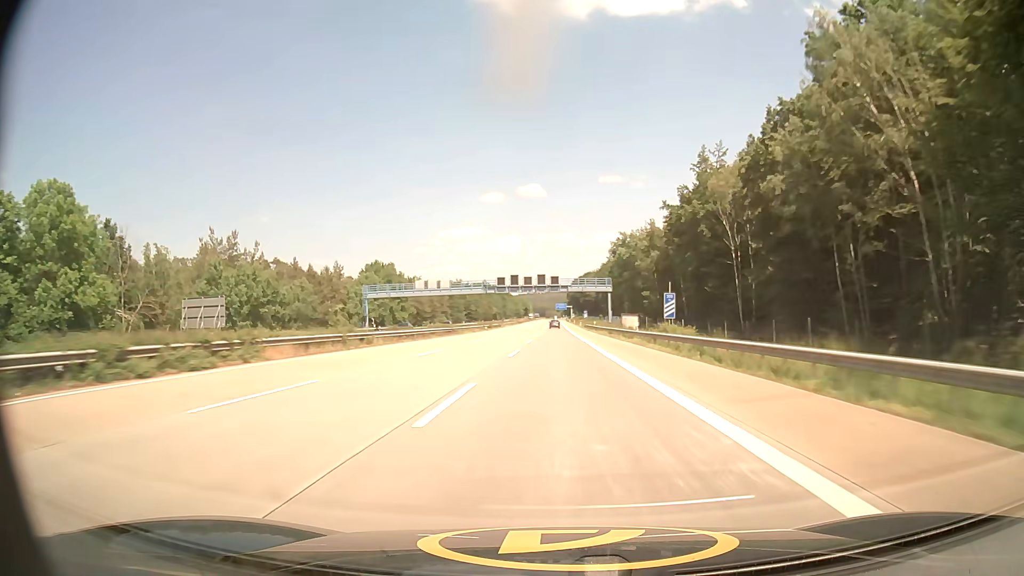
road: motorway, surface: asphalt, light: Day
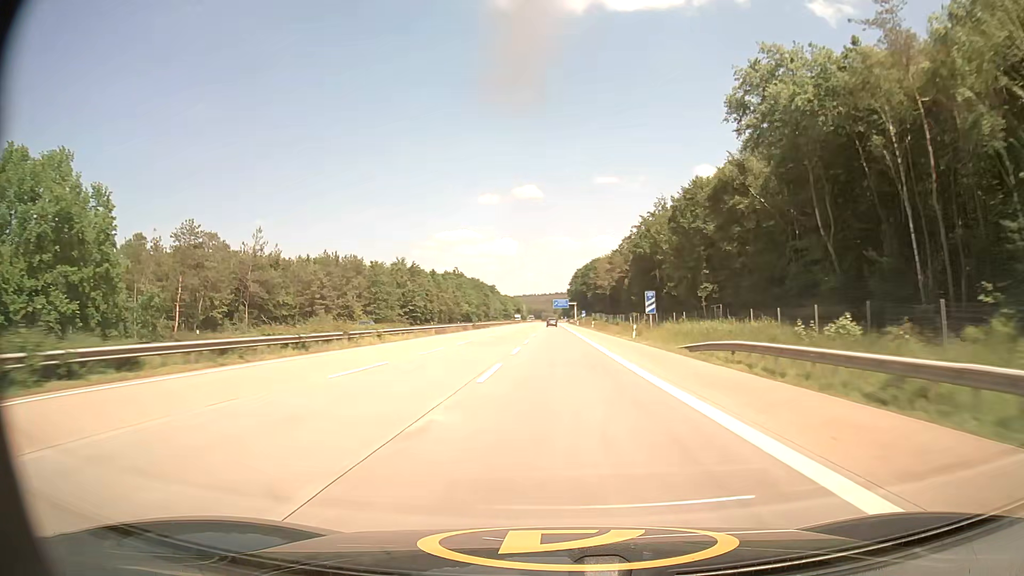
(+0.2, +100.2) m; 0°
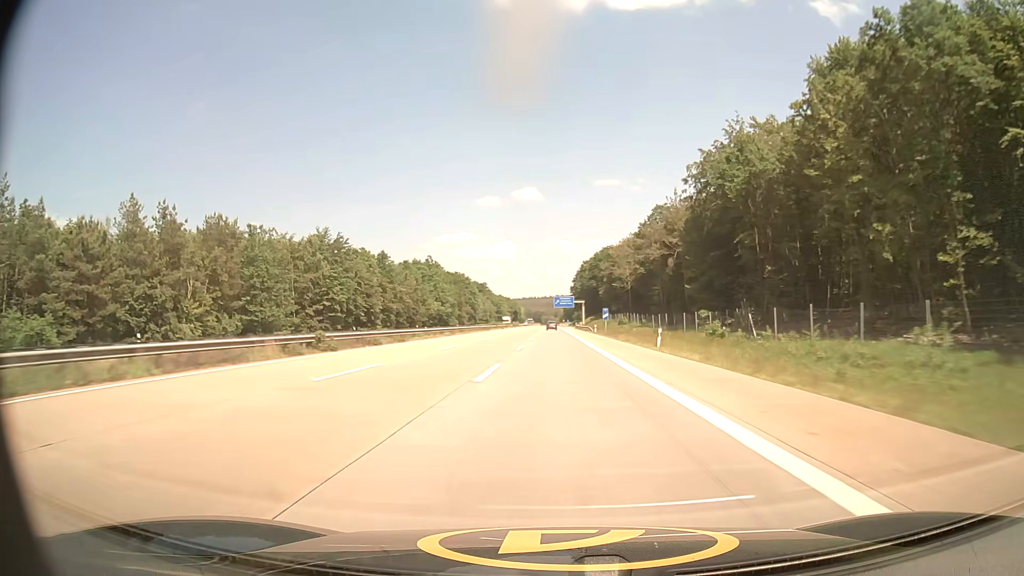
(+0.1, +59.8) m; 0°
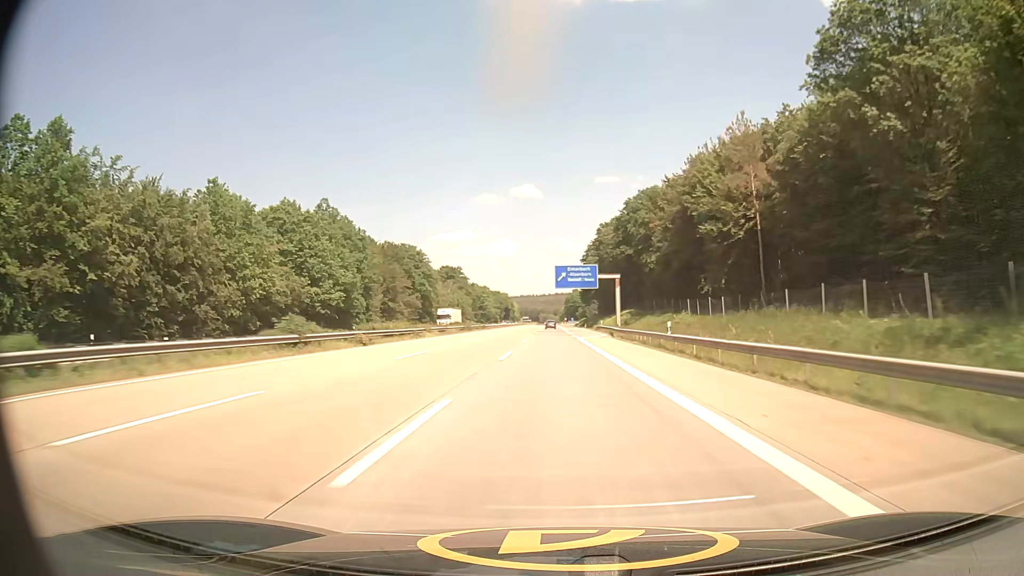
(0.0, +99.8) m; 0°
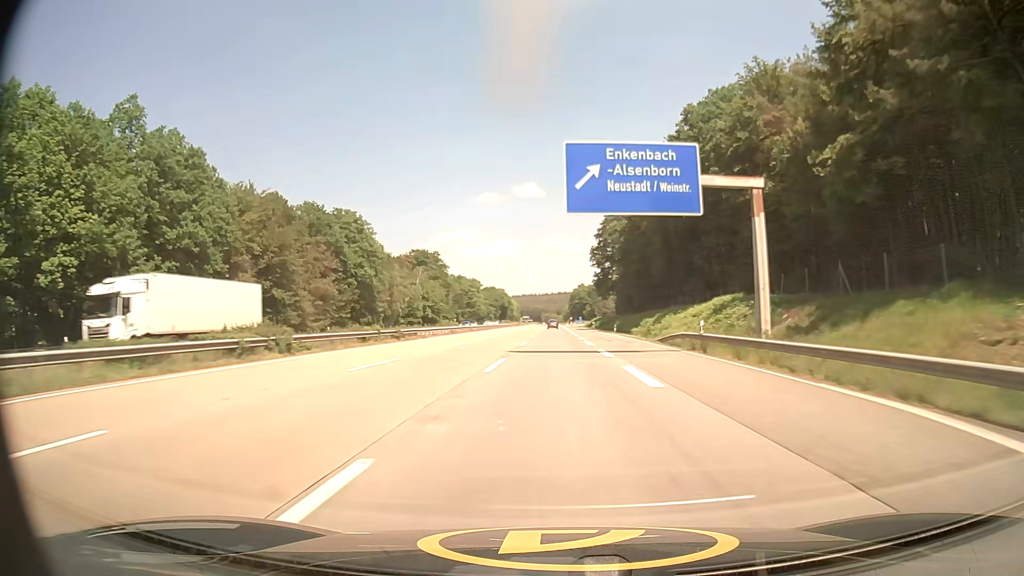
(-0.1, +59.9) m; 0°
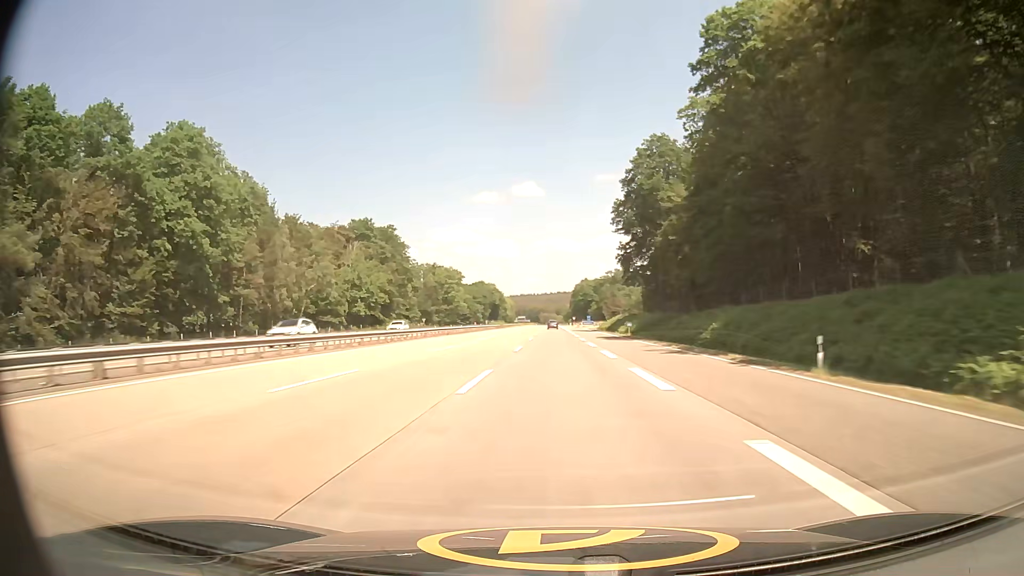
(-0.1, +59.9) m; 0°
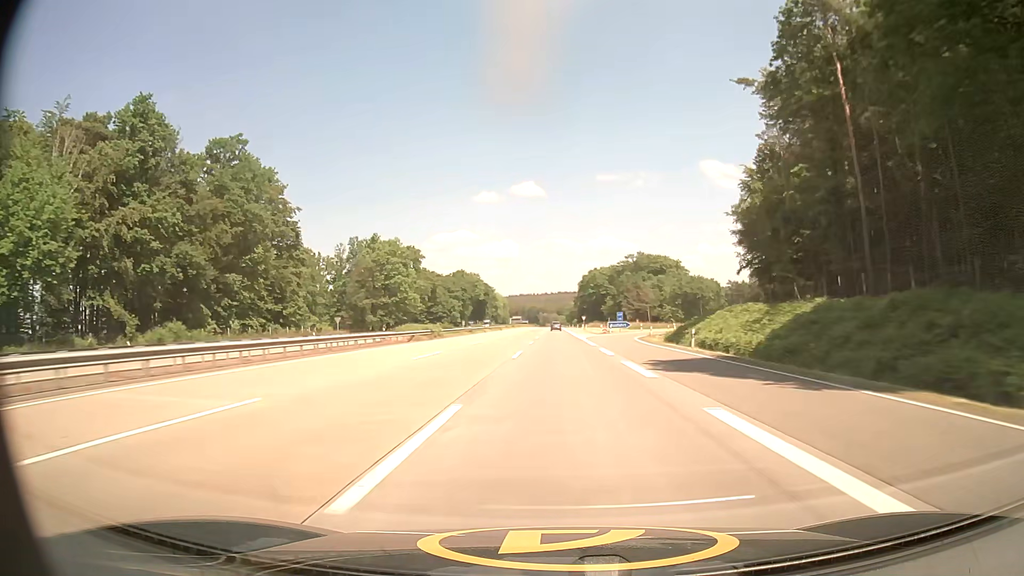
(-0.1, +79.9) m; 0°
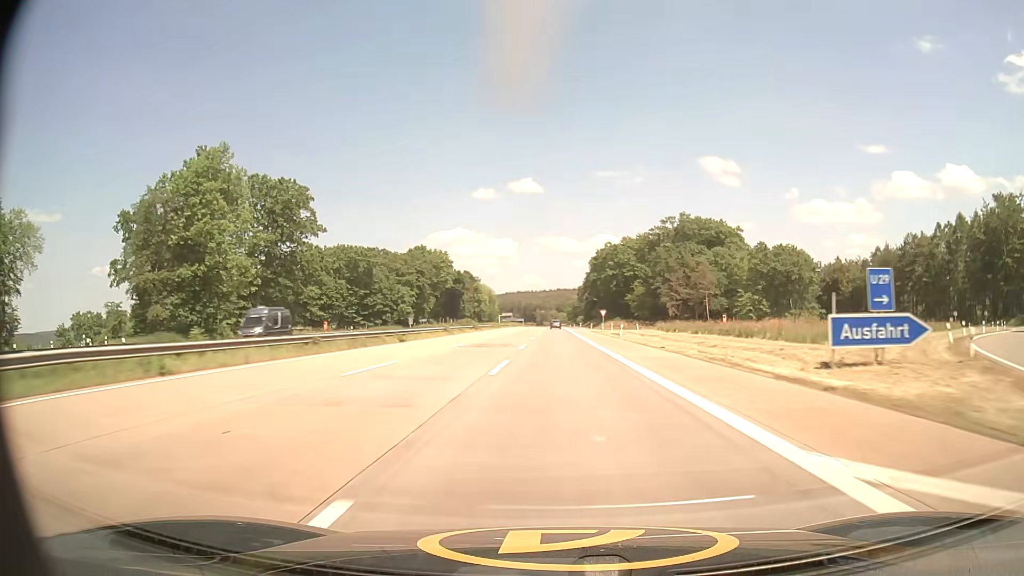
(+0.4, +80.3) m; 0°
(0, +10) (0, +20) (0, +30) (0, +40) (0, +50) (0, +60) (0, +70) (0, +80) (0, +90) (0, +100) m
